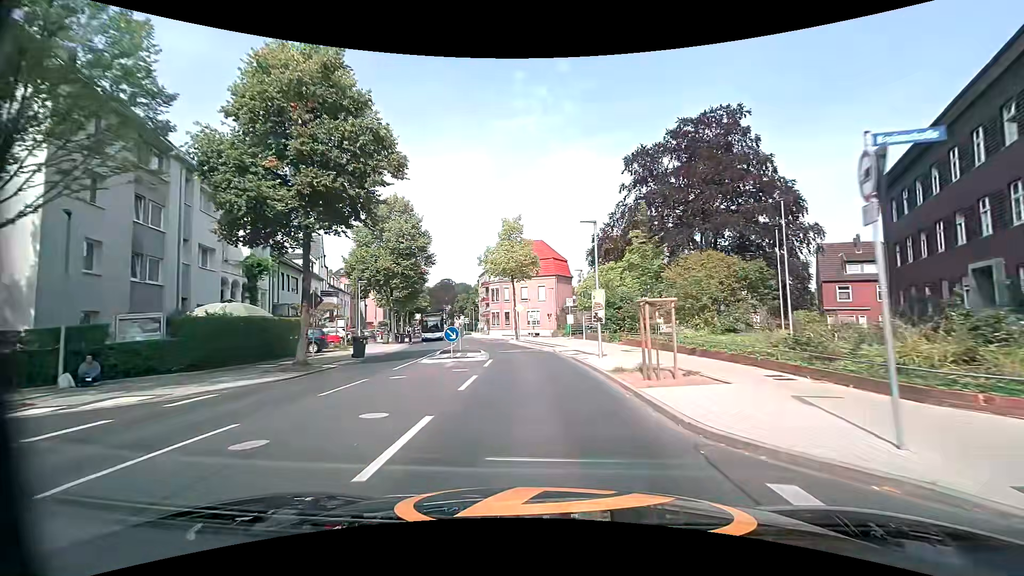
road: secondary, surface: asphalt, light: Day
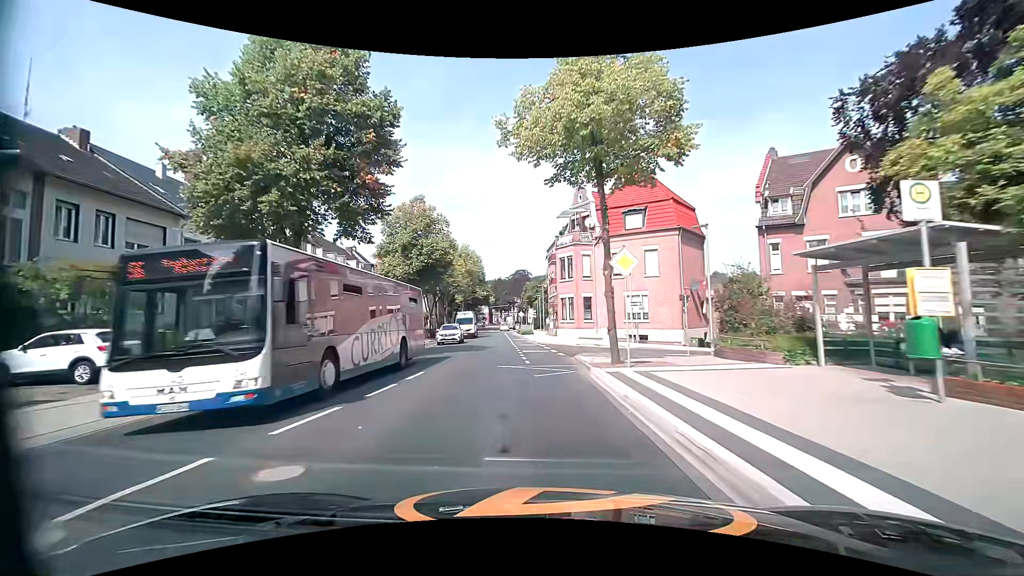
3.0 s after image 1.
(-2.0, +30.5) m; -11°
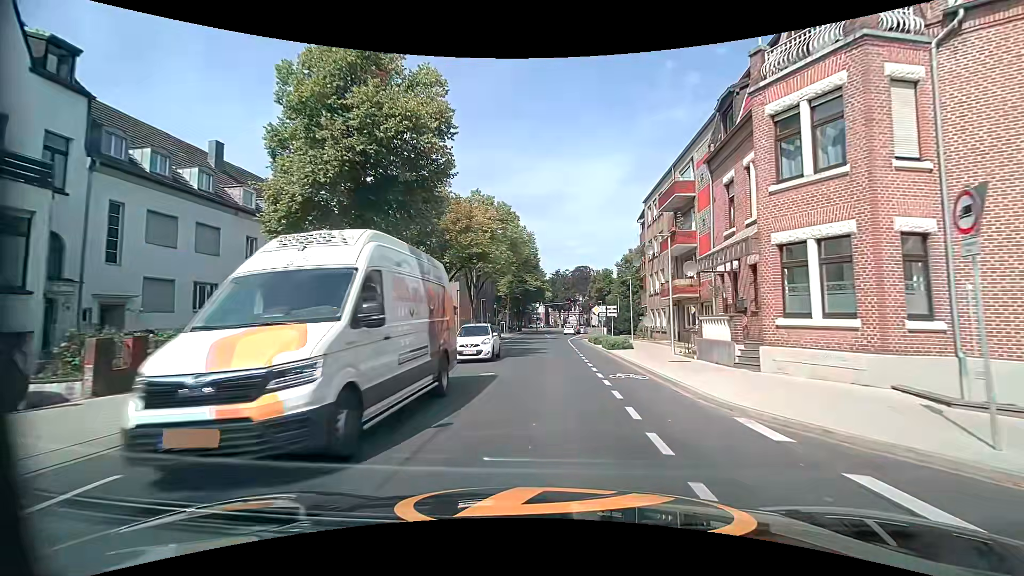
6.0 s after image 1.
(-2.1, +29.7) m; -5°
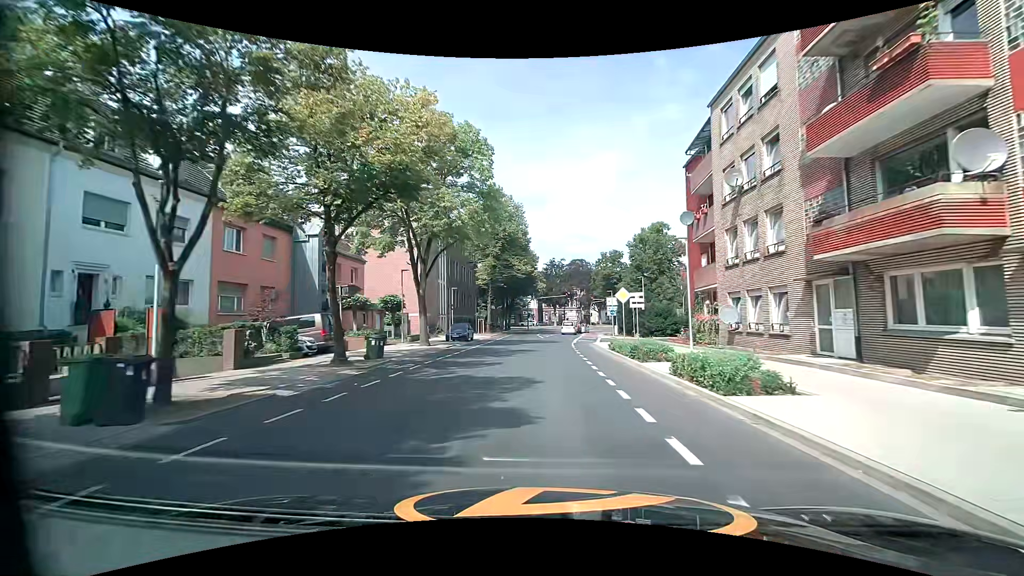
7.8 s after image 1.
(+0.1, +18.4) m; +1°
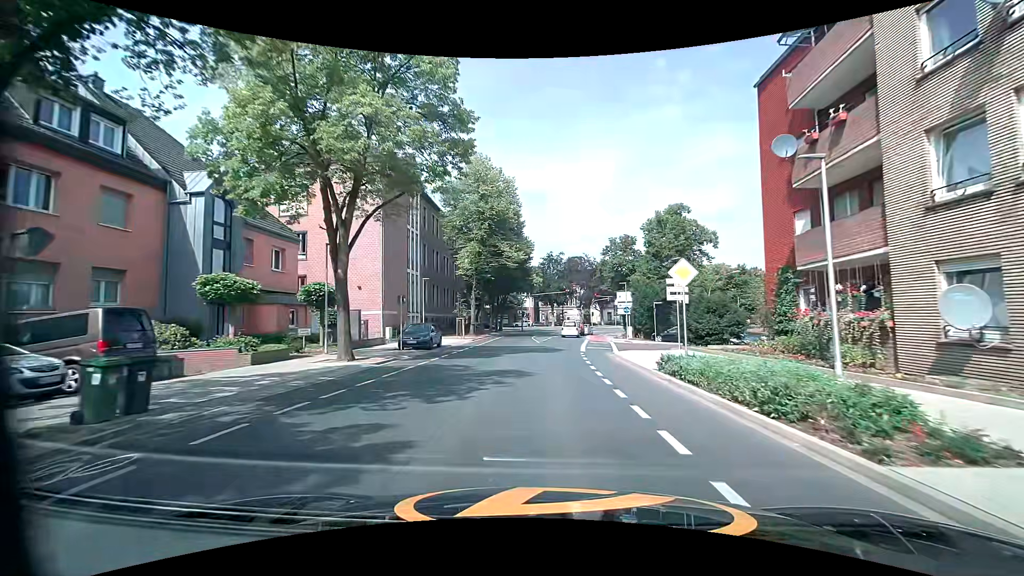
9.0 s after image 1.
(+0.1, +11.6) m; 0°
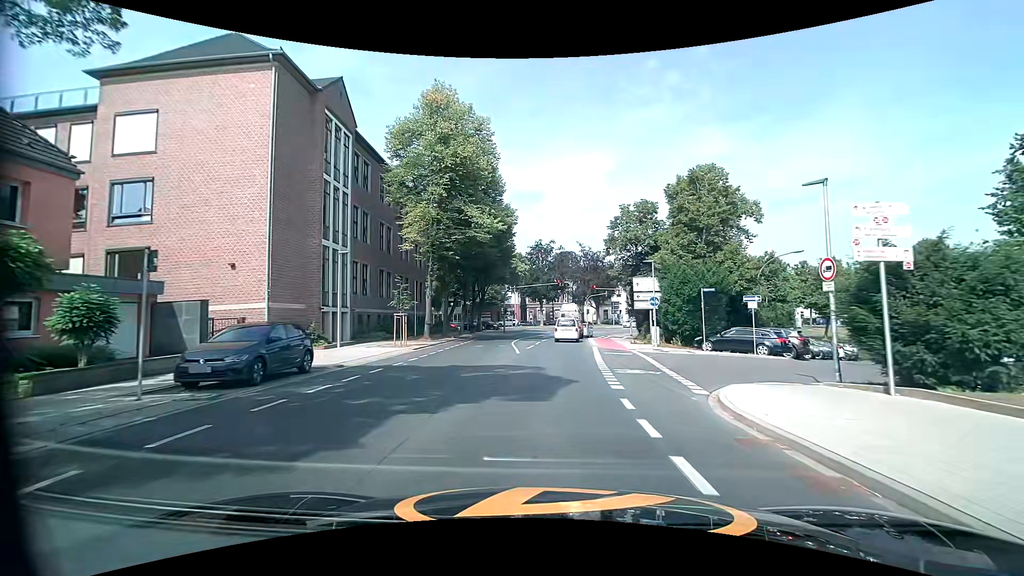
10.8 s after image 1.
(+0.2, +15.2) m; +2°
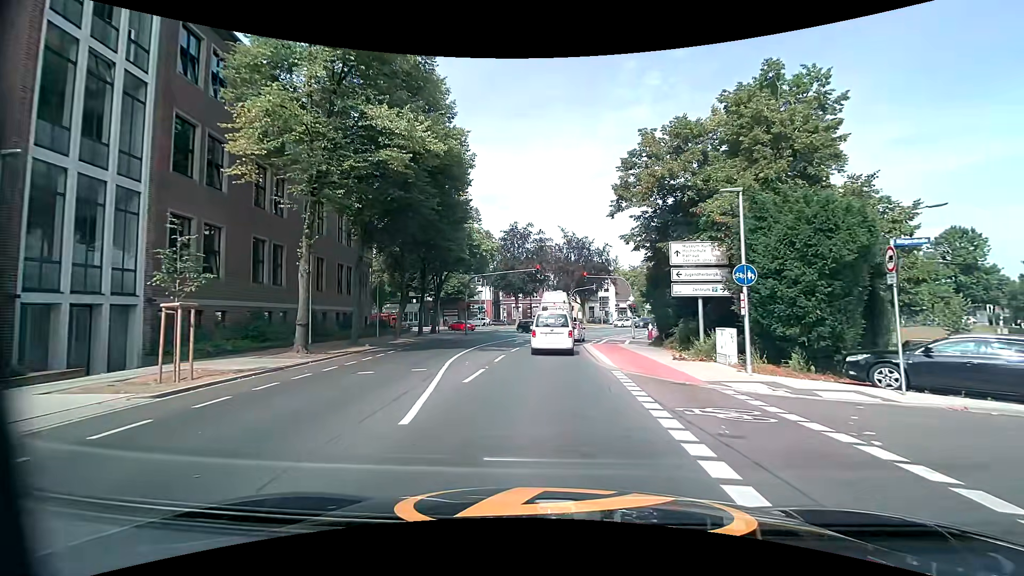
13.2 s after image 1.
(+0.2, +15.7) m; +2°
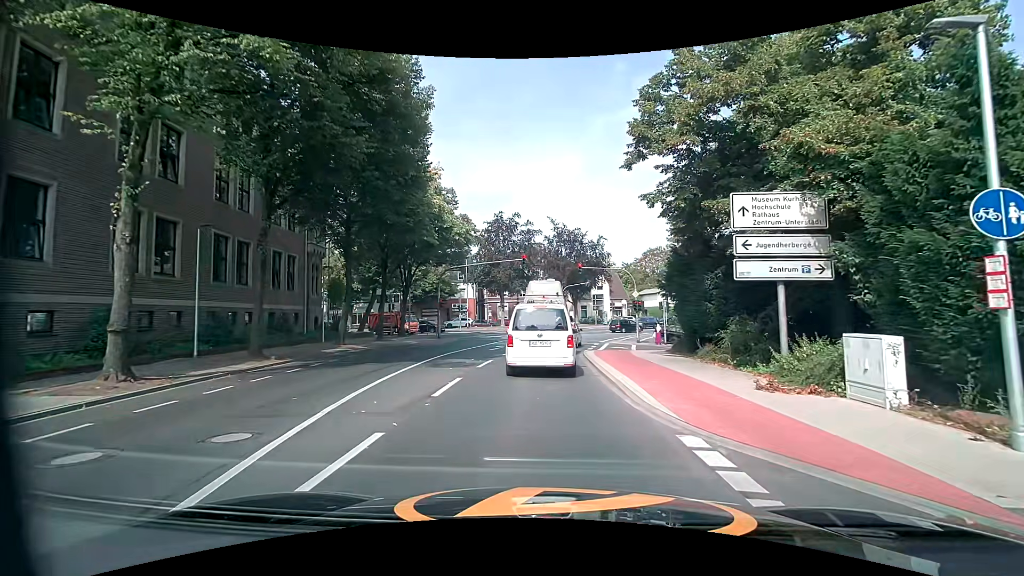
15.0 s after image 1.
(+0.1, +7.8) m; +1°
(0, +10) (0, +20) (+1, +30) (+3, +40) (+6, +49) (+9, +59) (+15, +67) (+21, +74) (+30, +80) (+39, +85) m
